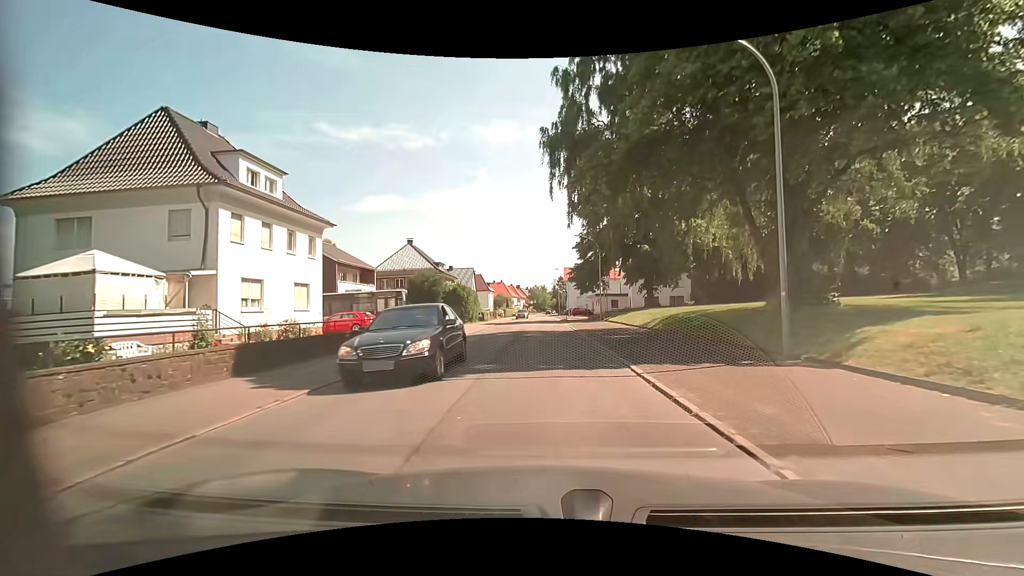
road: residential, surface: asphalt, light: Day
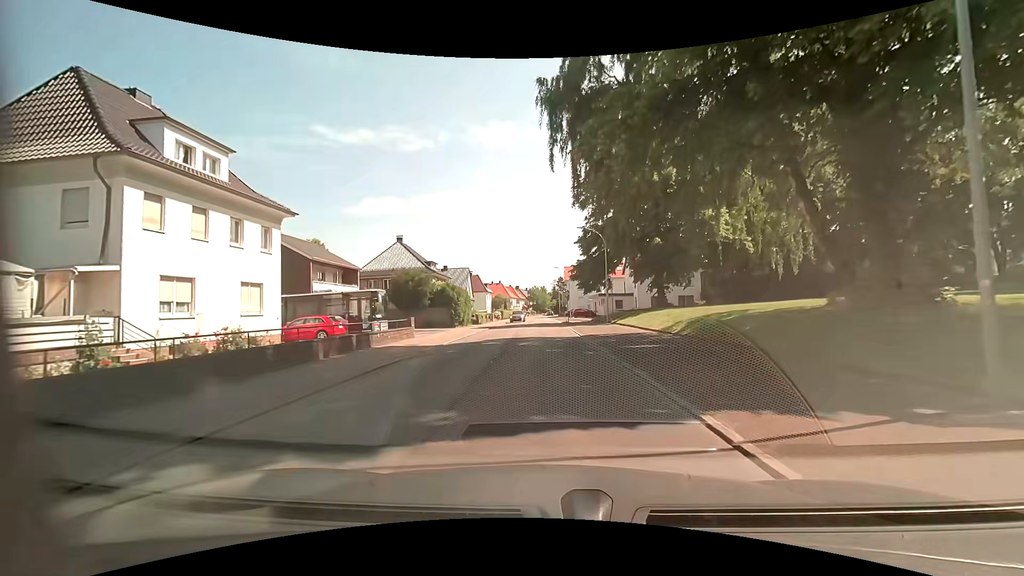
(0.0, +5.0) m; 0°
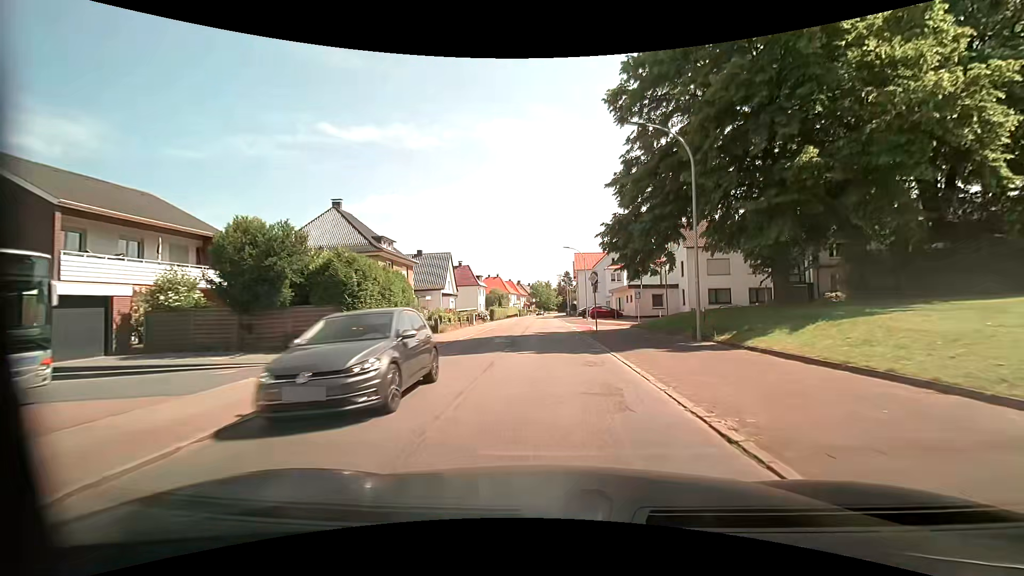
(-0.4, +22.4) m; -2°
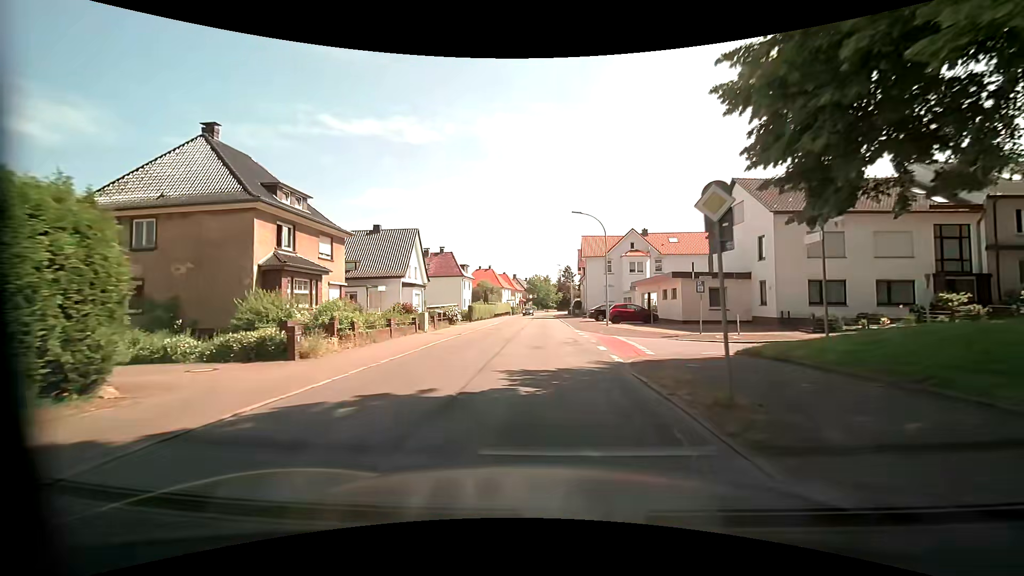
(+0.4, +18.0) m; +2°
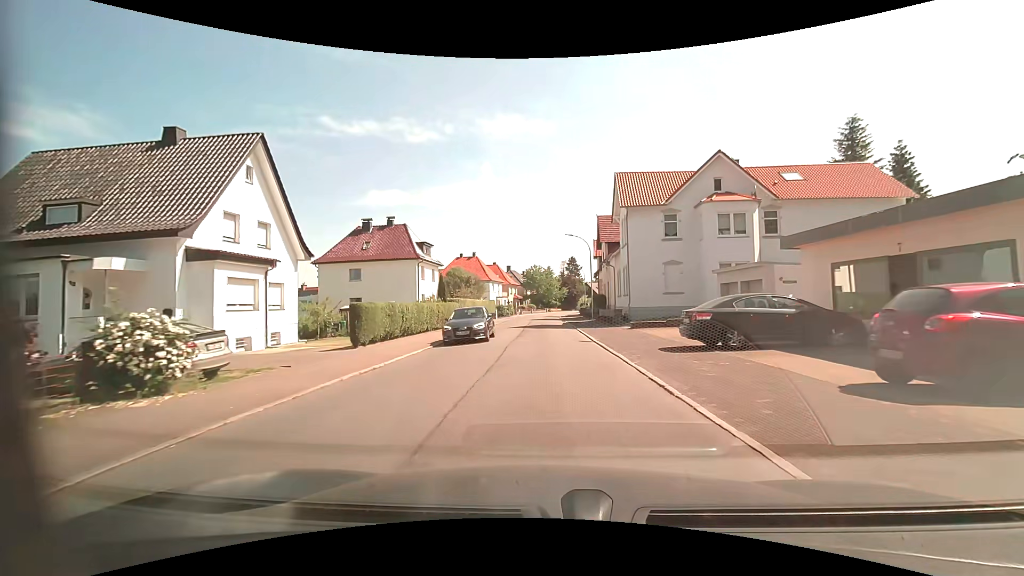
(-0.2, +29.8) m; 0°
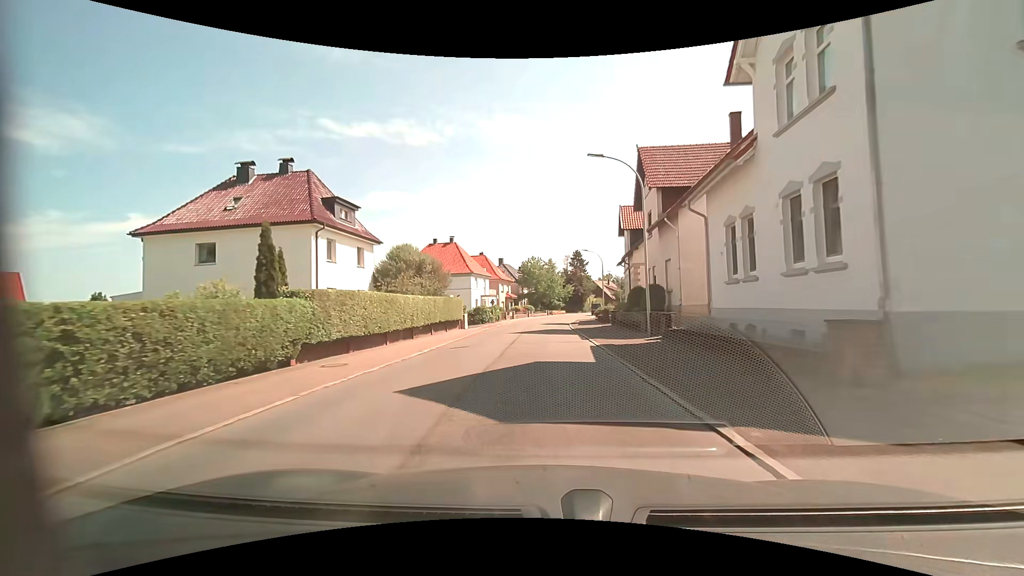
(+0.1, +23.8) m; 0°
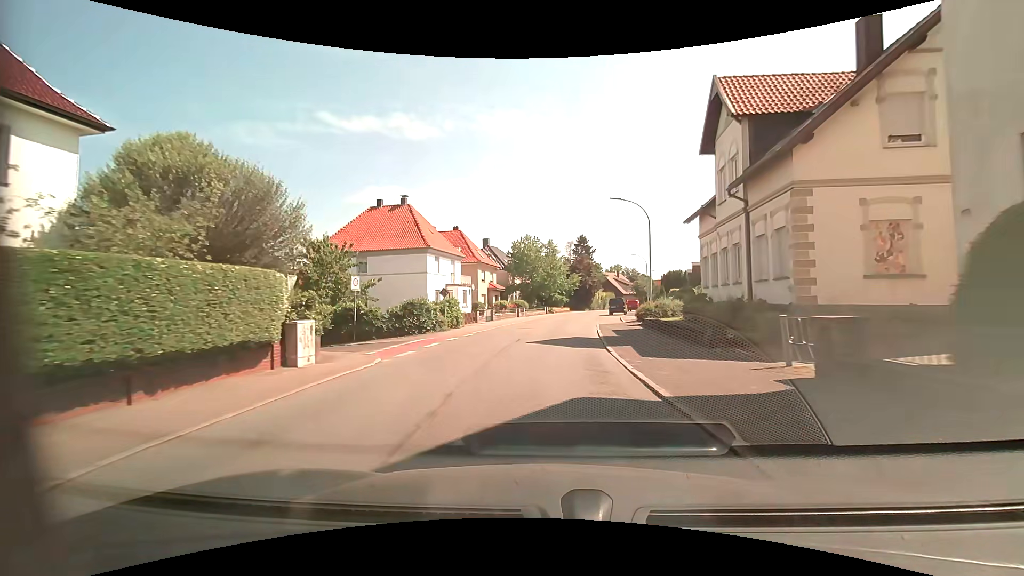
(+0.2, +24.7) m; +1°
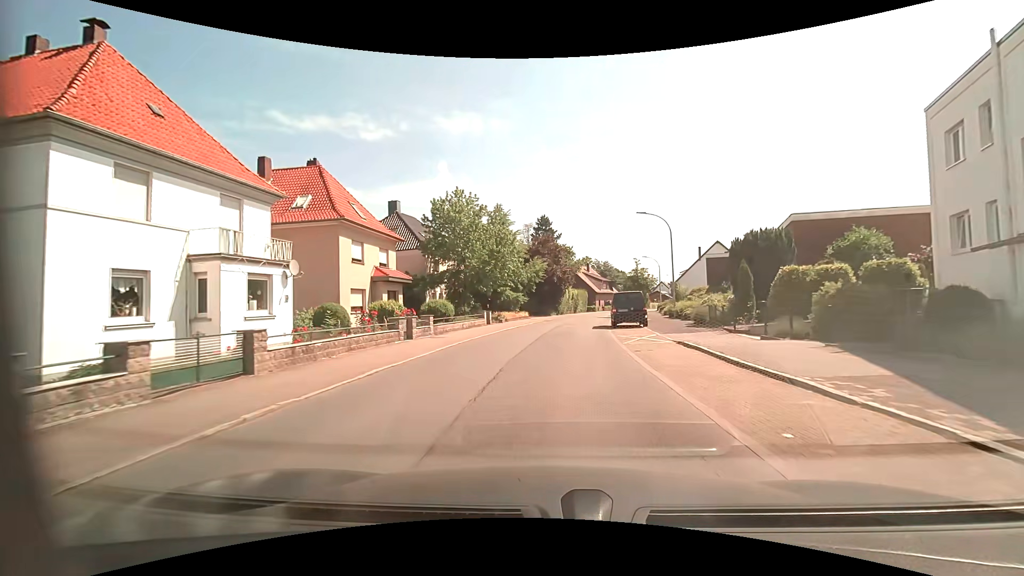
(+0.9, +30.3) m; +4°
